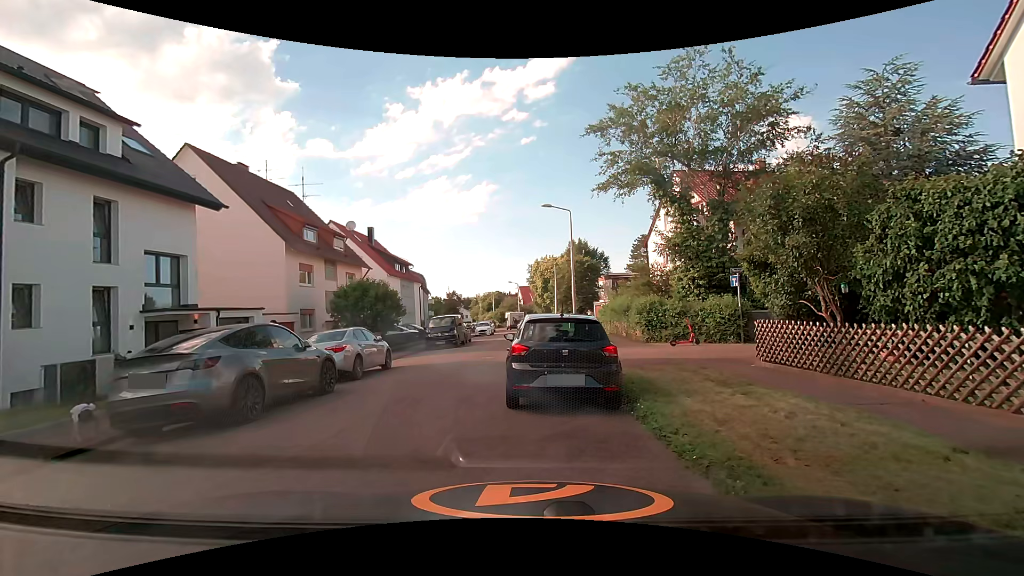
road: residential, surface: asphalt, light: Day
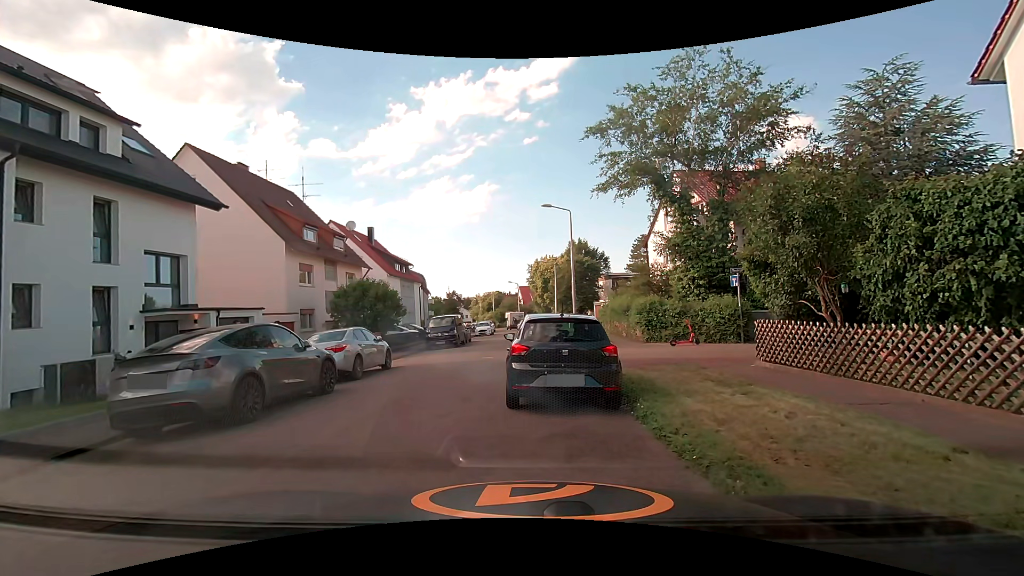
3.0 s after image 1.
(0.0, +0.1) m; 0°
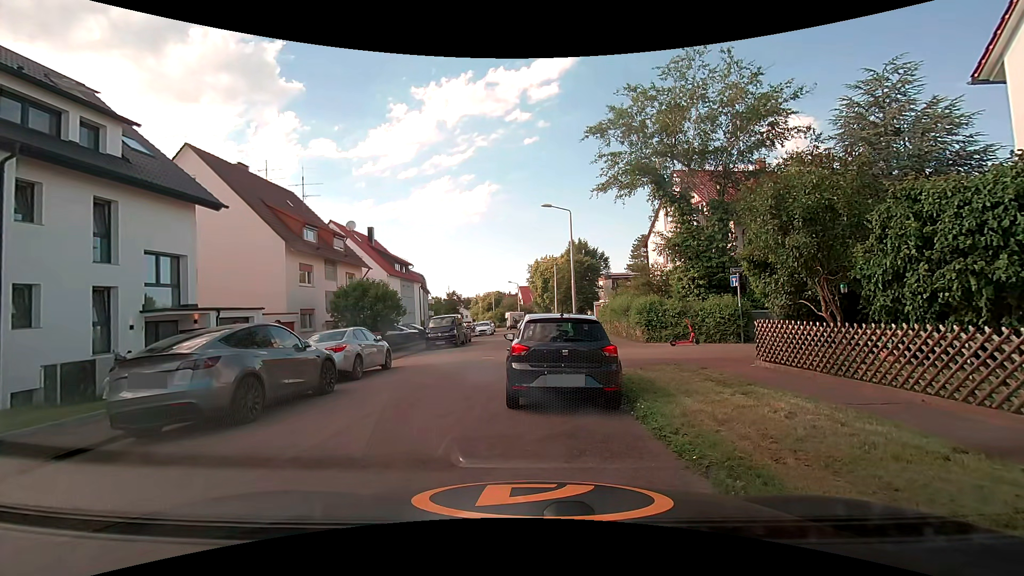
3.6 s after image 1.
(0.0, 0.0) m; 0°
